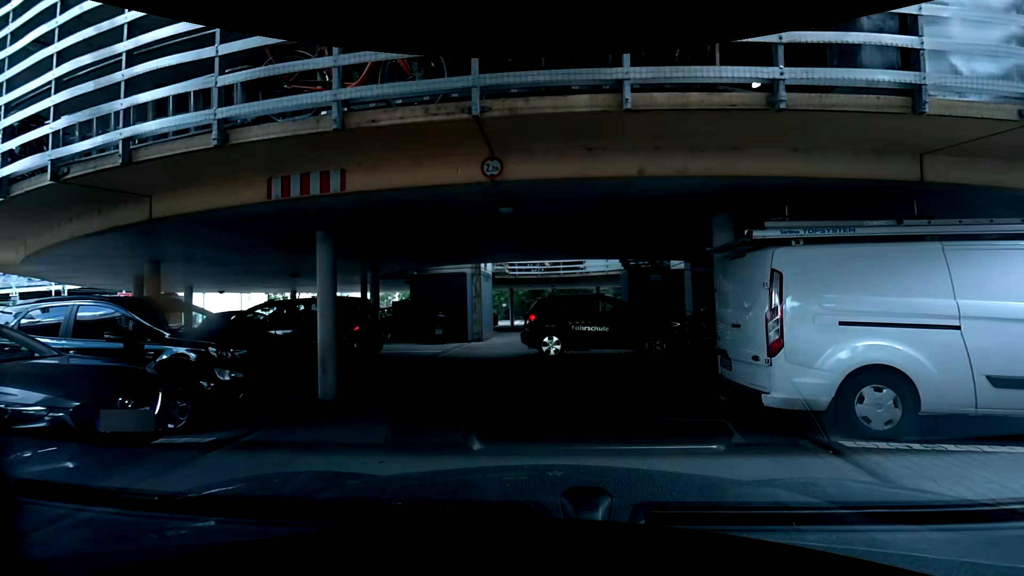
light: Day
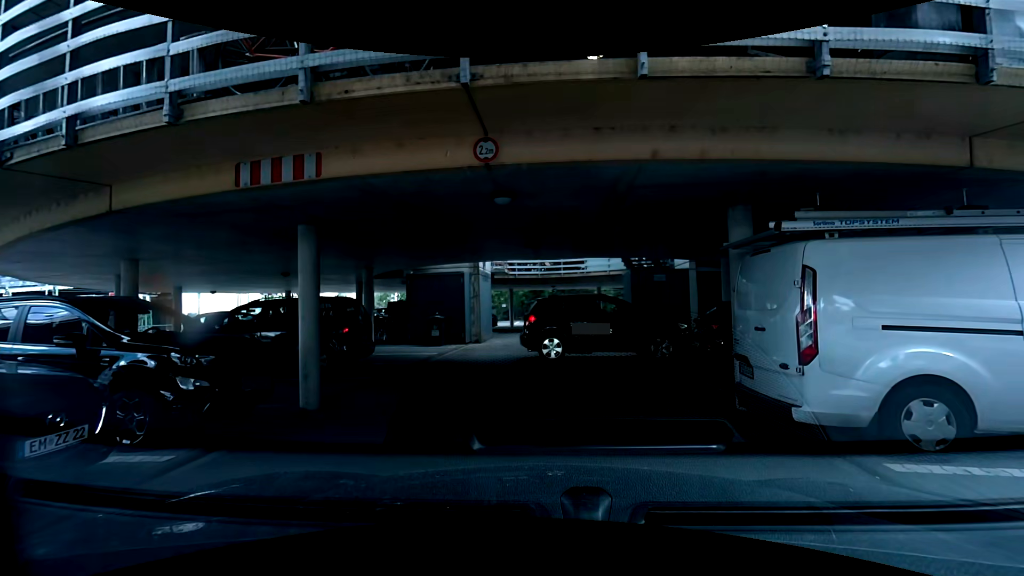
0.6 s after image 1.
(0.0, +0.6) m; 0°
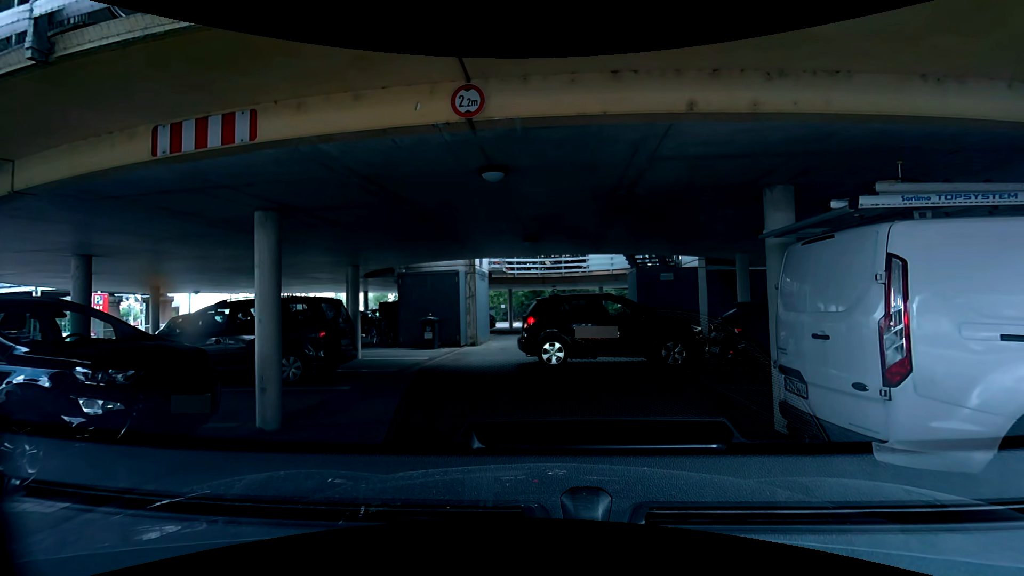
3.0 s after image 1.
(0.0, +1.1) m; 0°
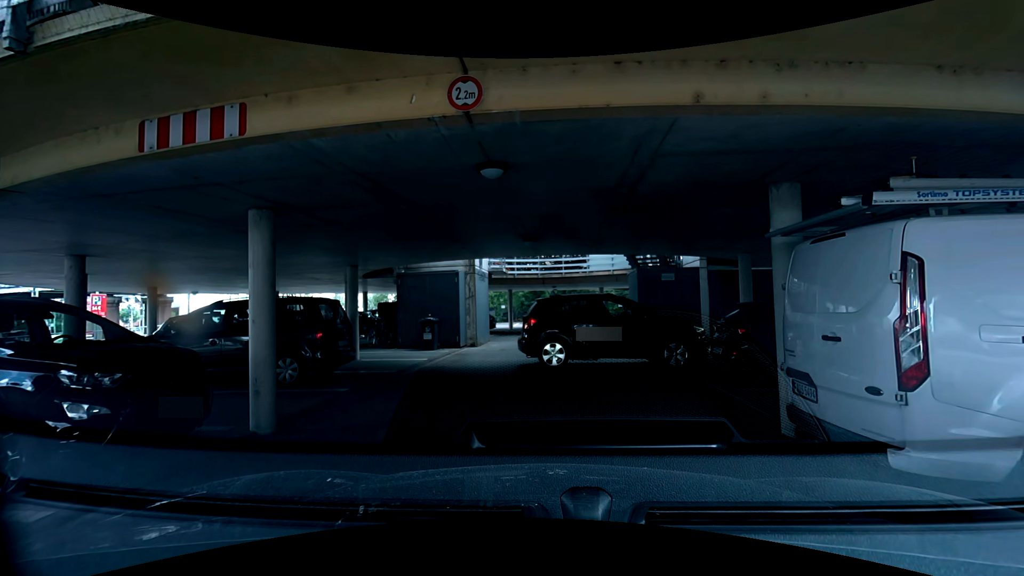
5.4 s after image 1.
(0.0, +0.1) m; 0°
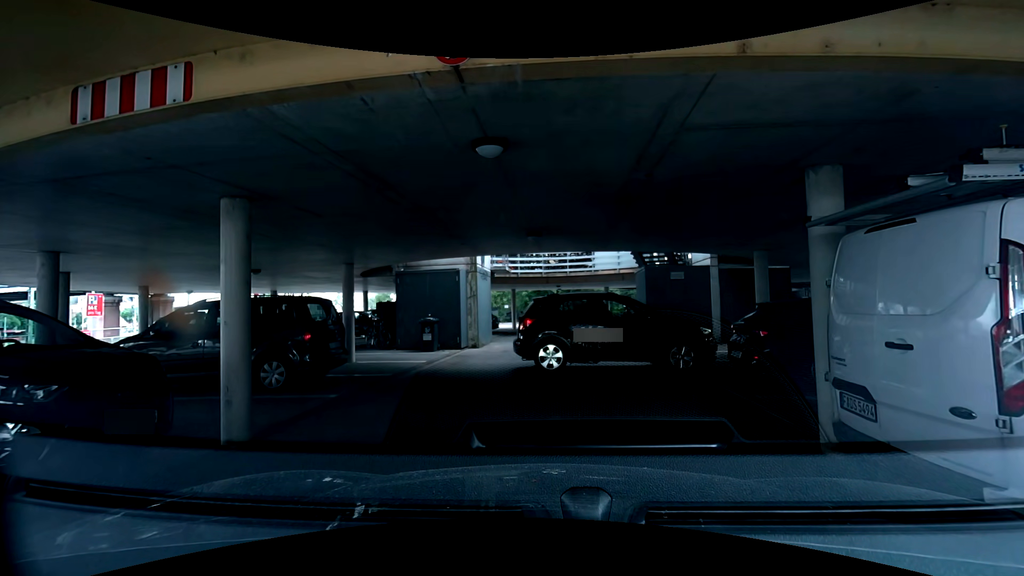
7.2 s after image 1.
(0.0, +0.6) m; 0°
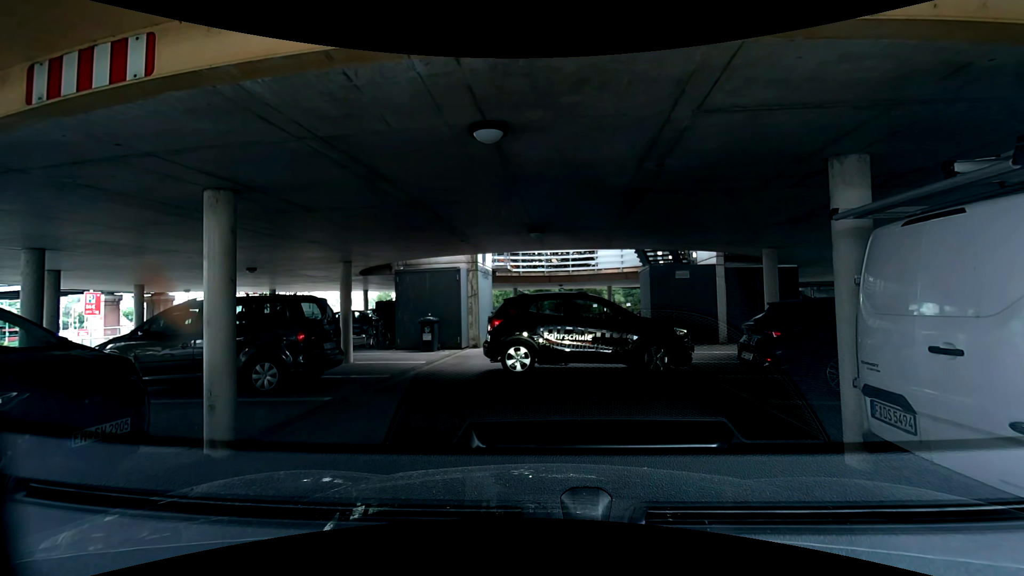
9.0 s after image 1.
(0.0, +0.4) m; 0°
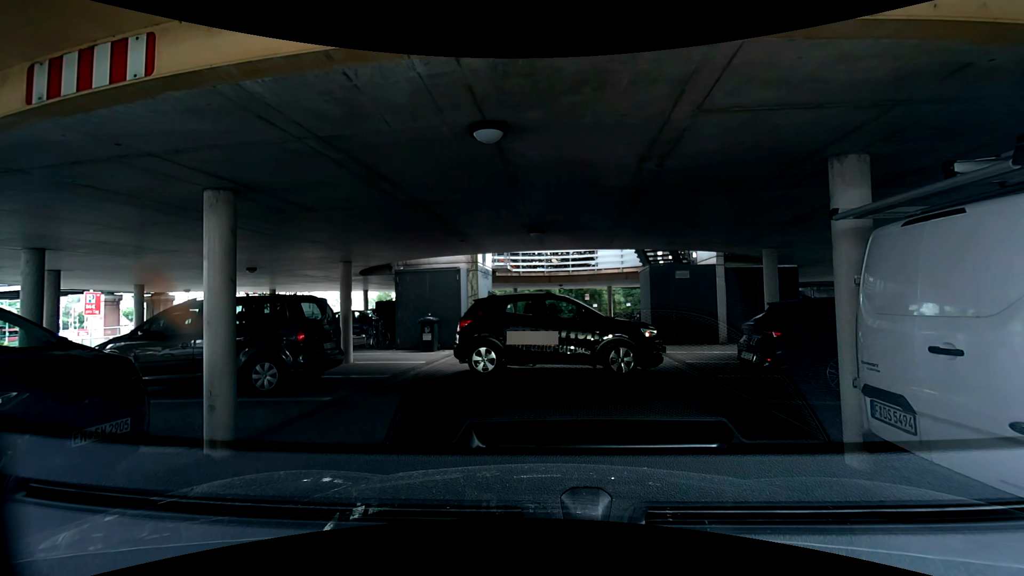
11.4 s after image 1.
(0.0, 0.0) m; 0°
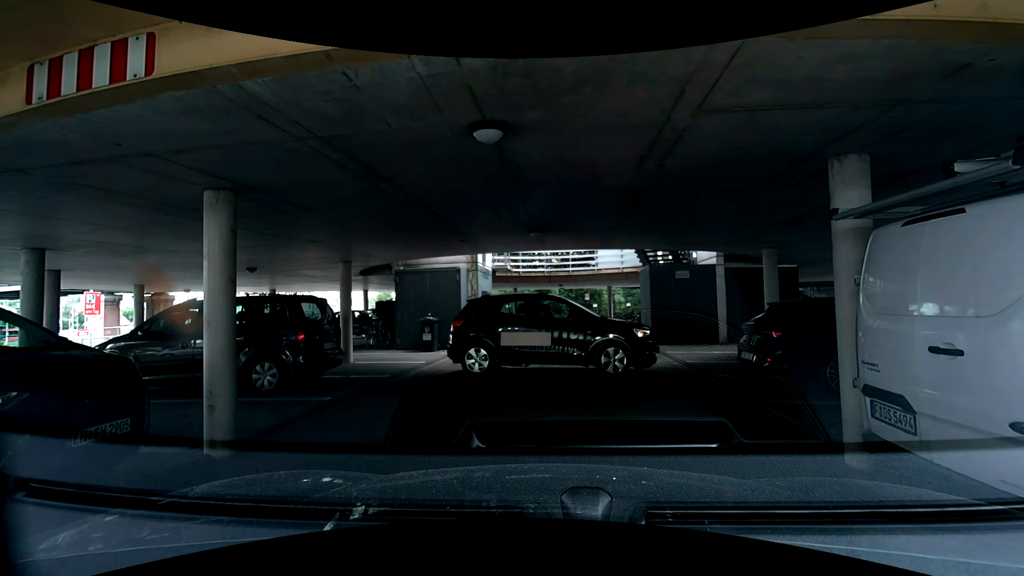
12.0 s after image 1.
(0.0, 0.0) m; 0°
